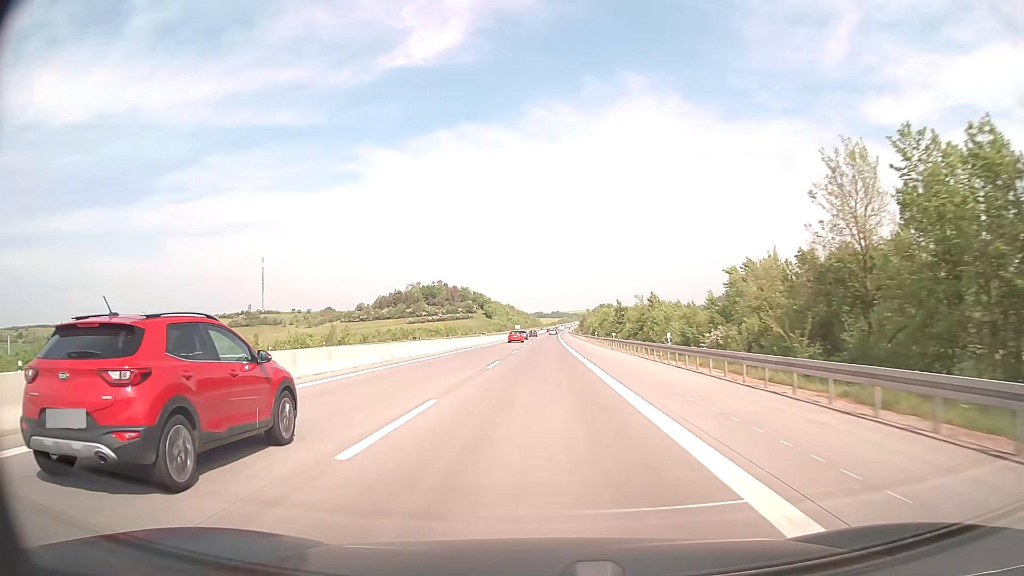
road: motorway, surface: concrete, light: Day
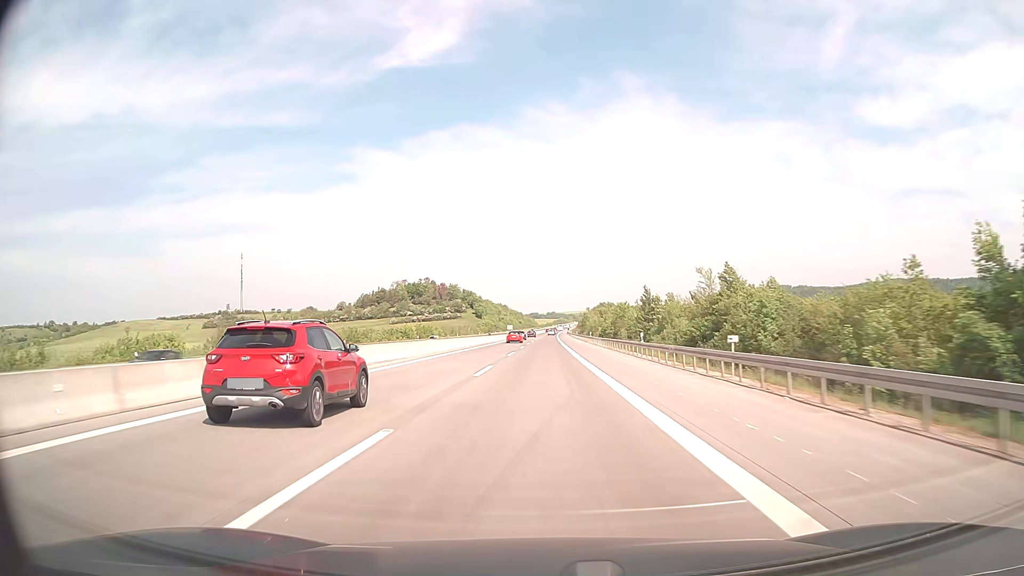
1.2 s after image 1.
(+0.1, +39.6) m; 0°
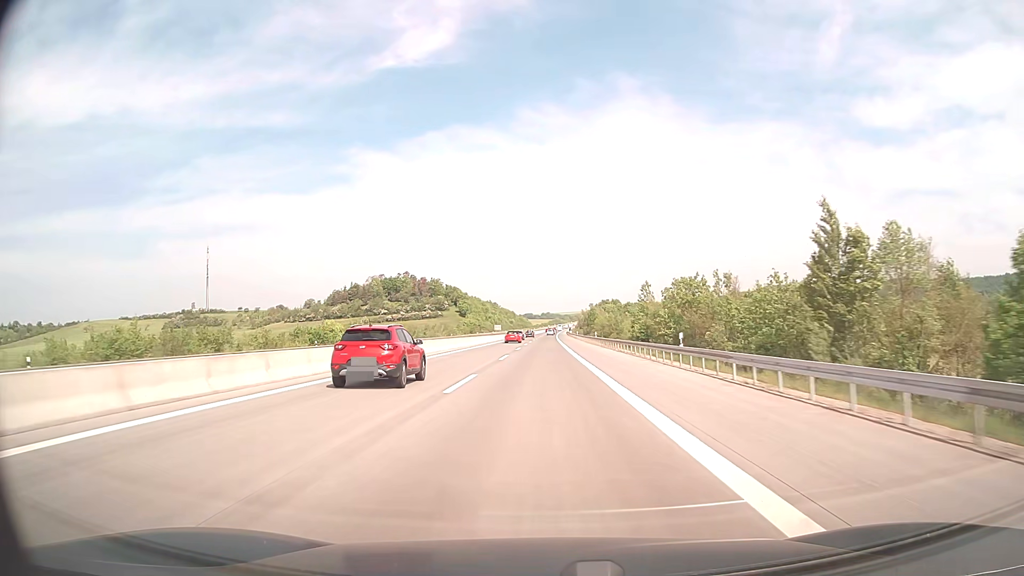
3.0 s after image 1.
(+0.2, +59.4) m; 0°
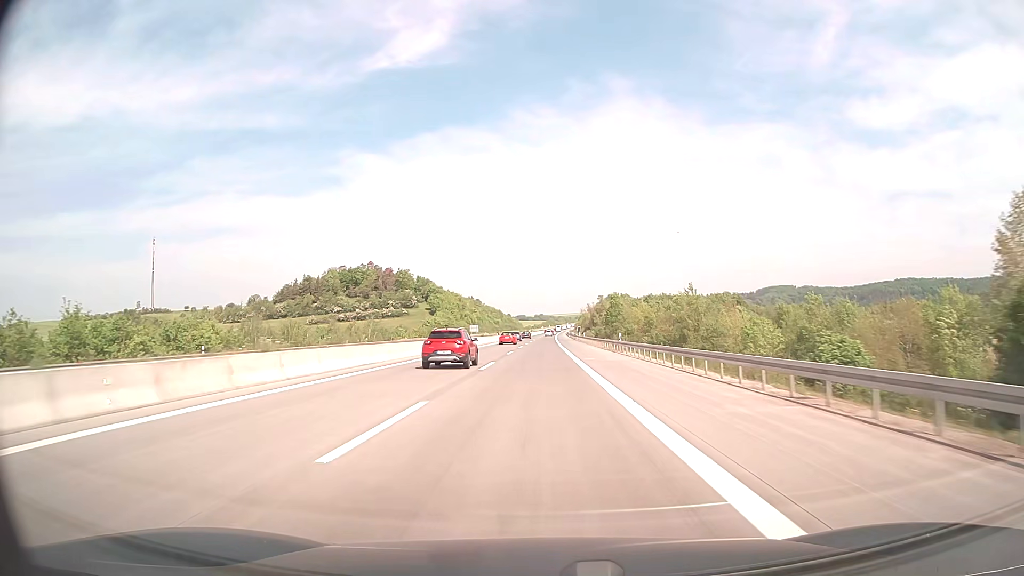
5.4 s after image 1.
(+0.5, +79.2) m; +1°
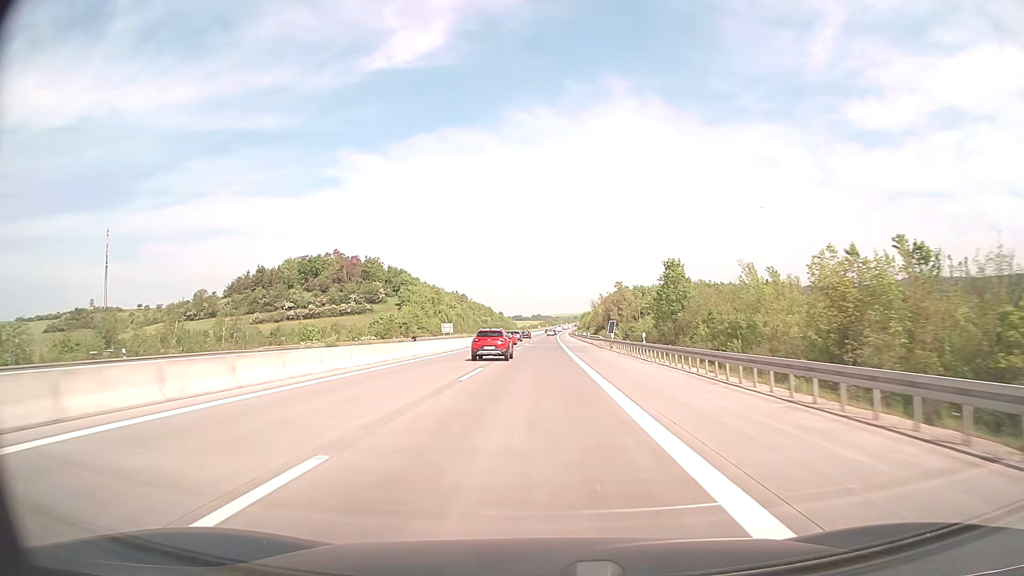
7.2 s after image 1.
(+0.2, +59.4) m; 0°
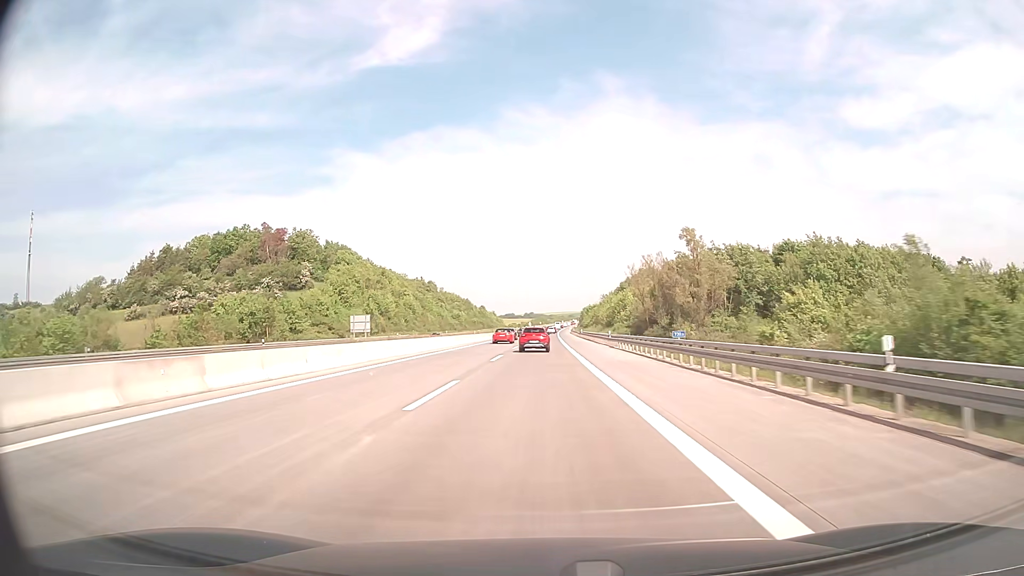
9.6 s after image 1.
(+0.3, +78.7) m; +1°
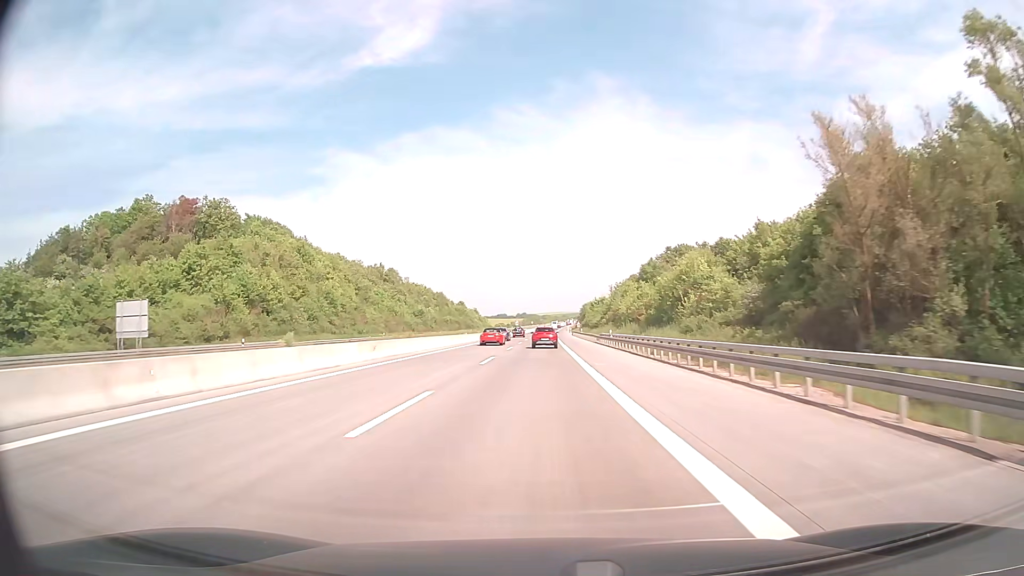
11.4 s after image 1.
(+0.2, +56.0) m; +1°
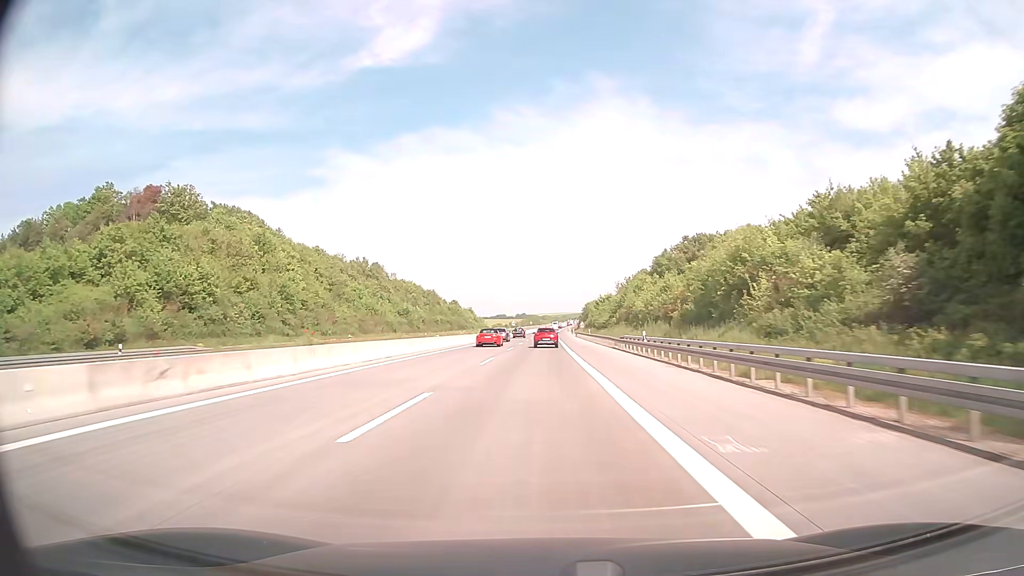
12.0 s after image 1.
(0.0, +17.9) m; 0°
(0, +10) (0, +20) (0, +30) (0, +40) (0, +50) (0, +60) (0, +70) (0, +80) (0, +90) (+1, +100) m
